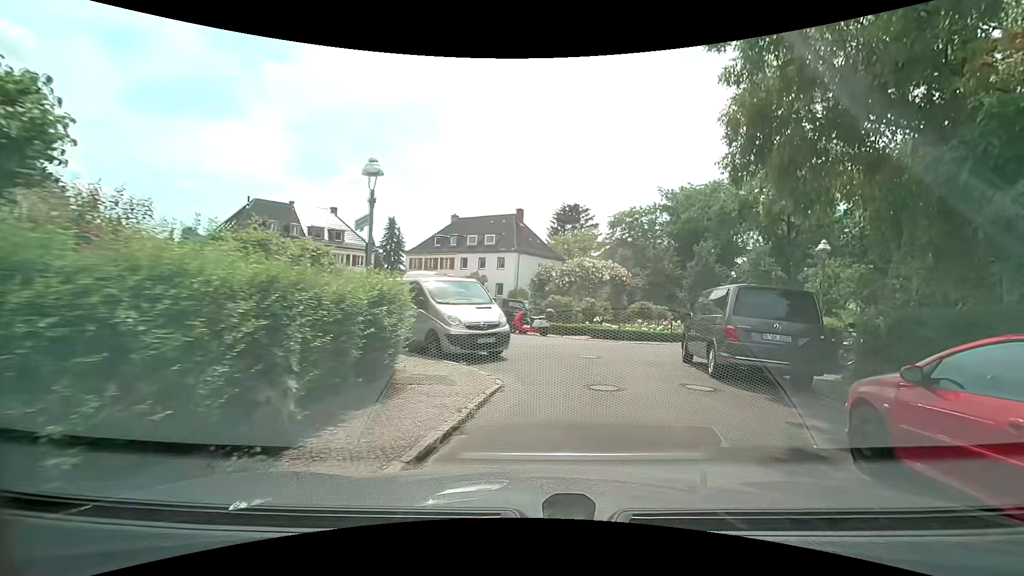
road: residential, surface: asphalt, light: Day
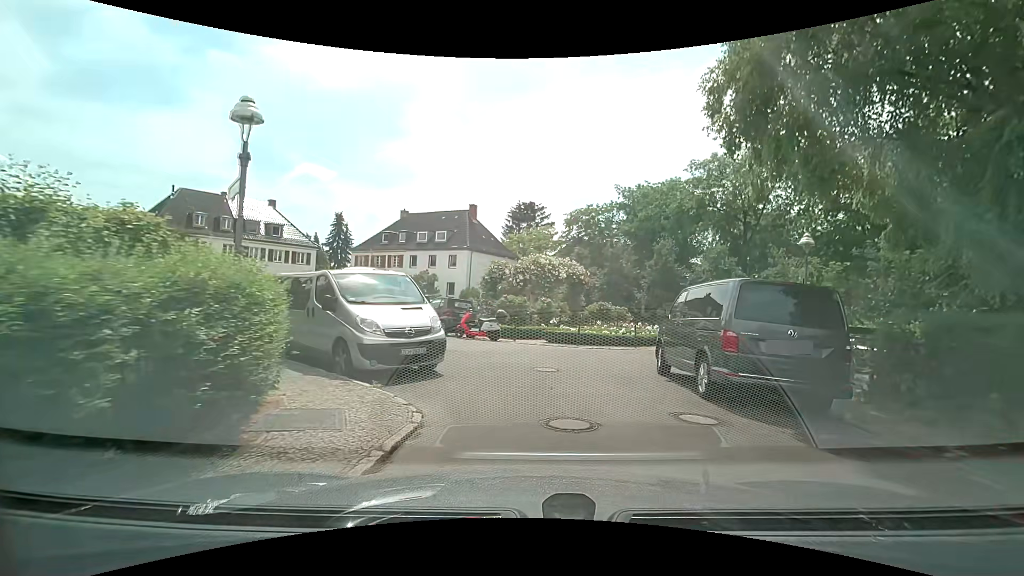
(+0.1, +2.6) m; +5°
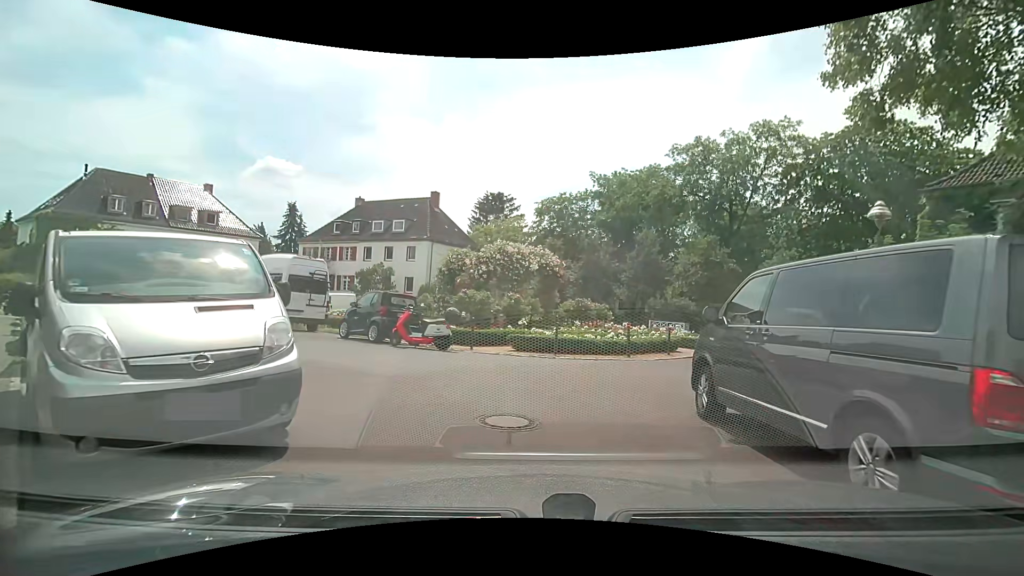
(+0.2, +4.6) m; +5°
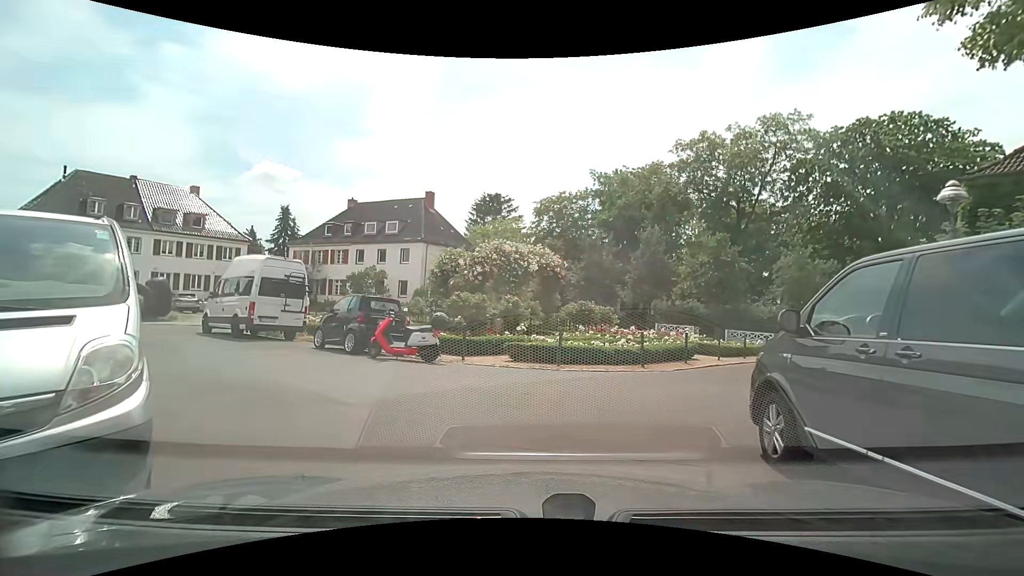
(0.0, +1.8) m; -1°
